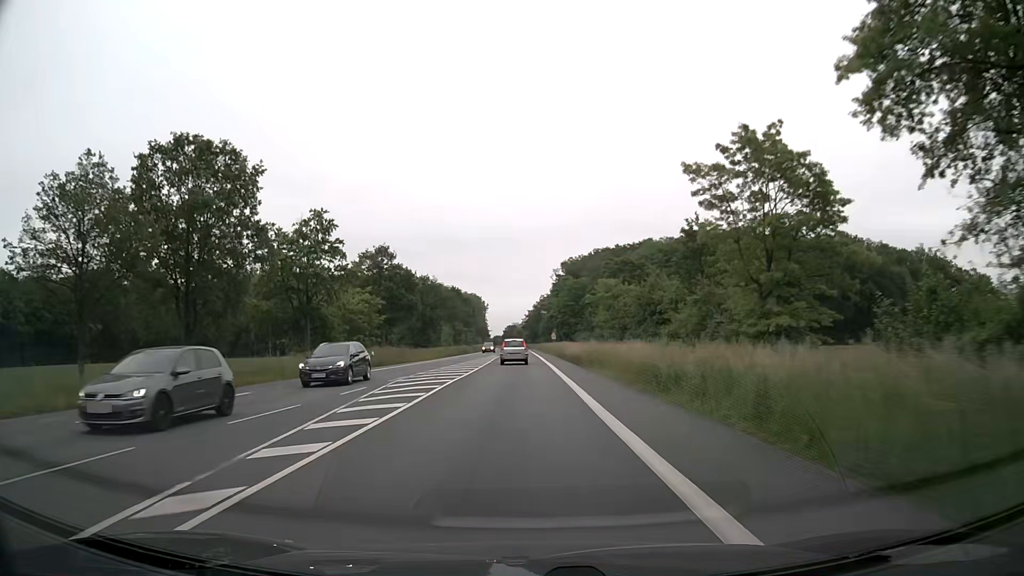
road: primary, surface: asphalt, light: Day
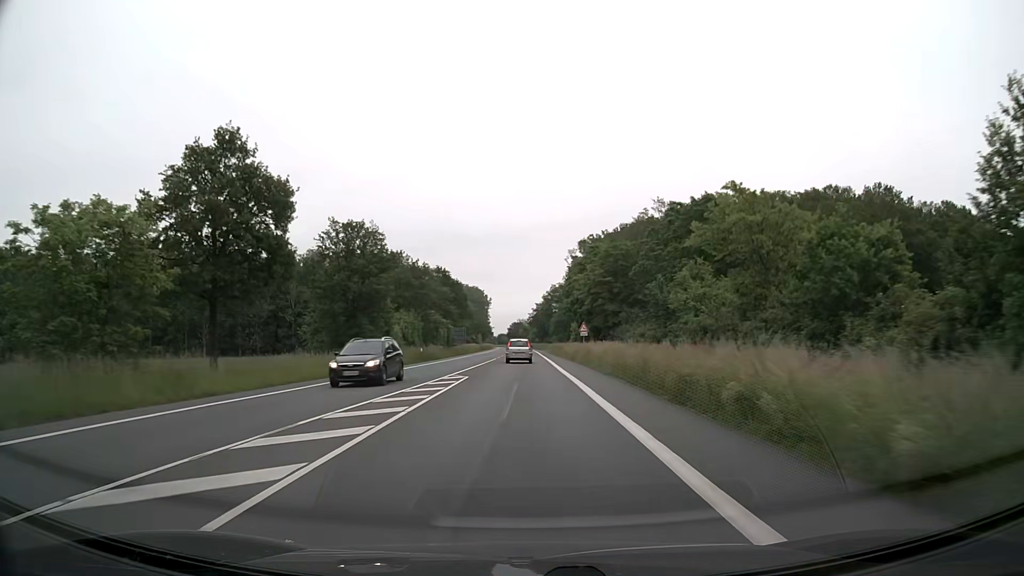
(-0.2, +42.6) m; 0°
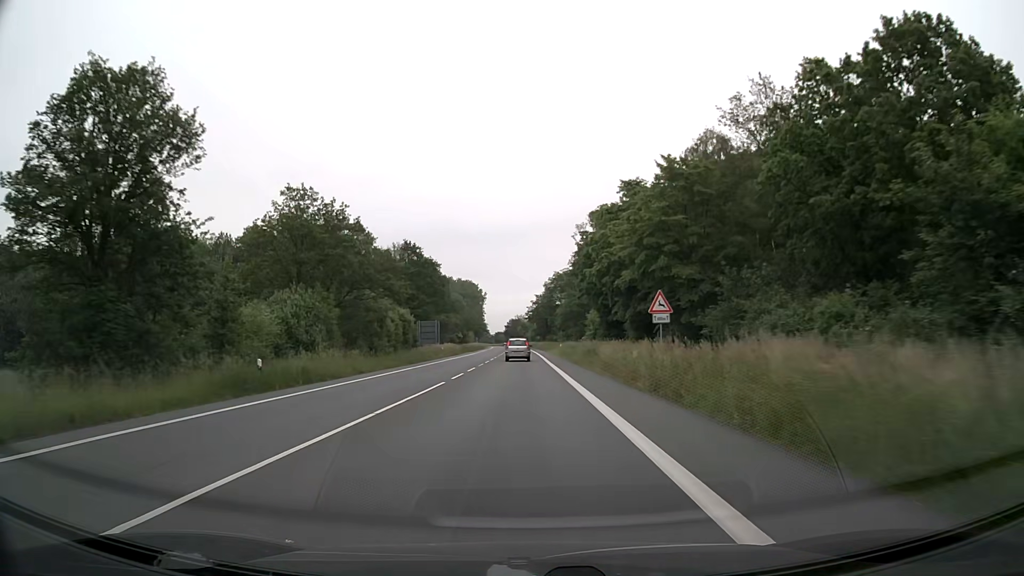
(+0.1, +33.7) m; 0°
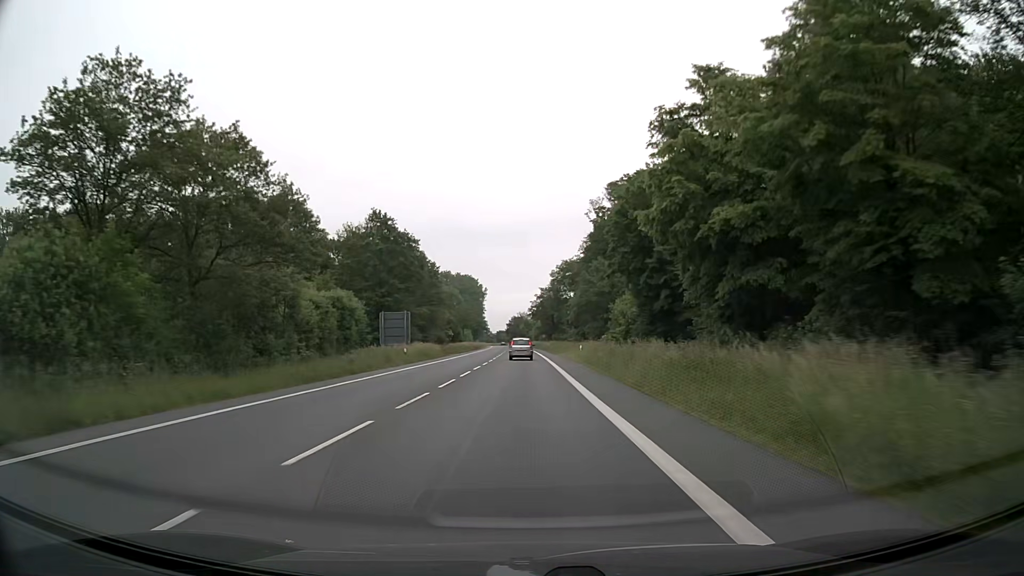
(-0.1, +23.3) m; 0°
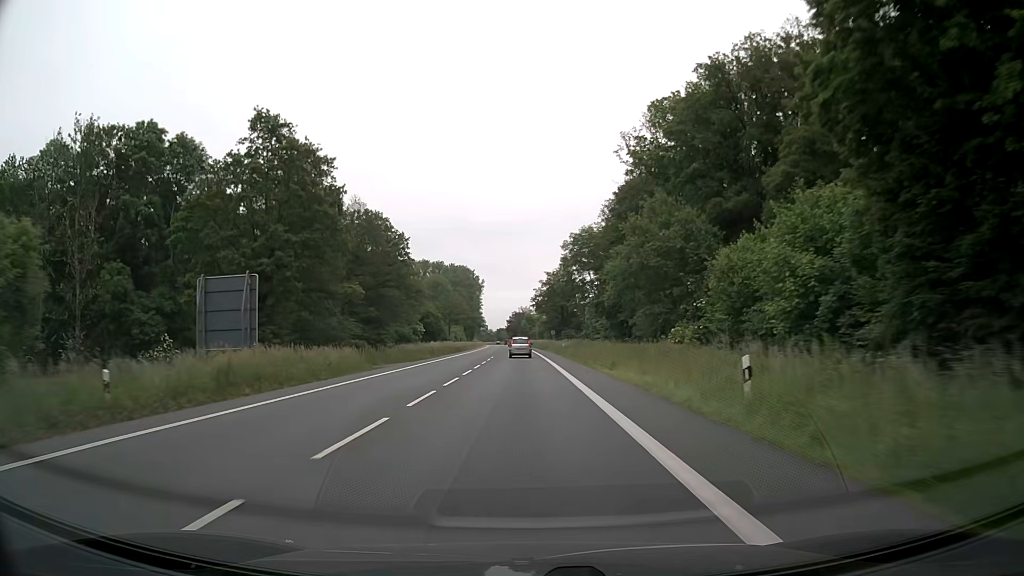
(-0.1, +35.9) m; 0°
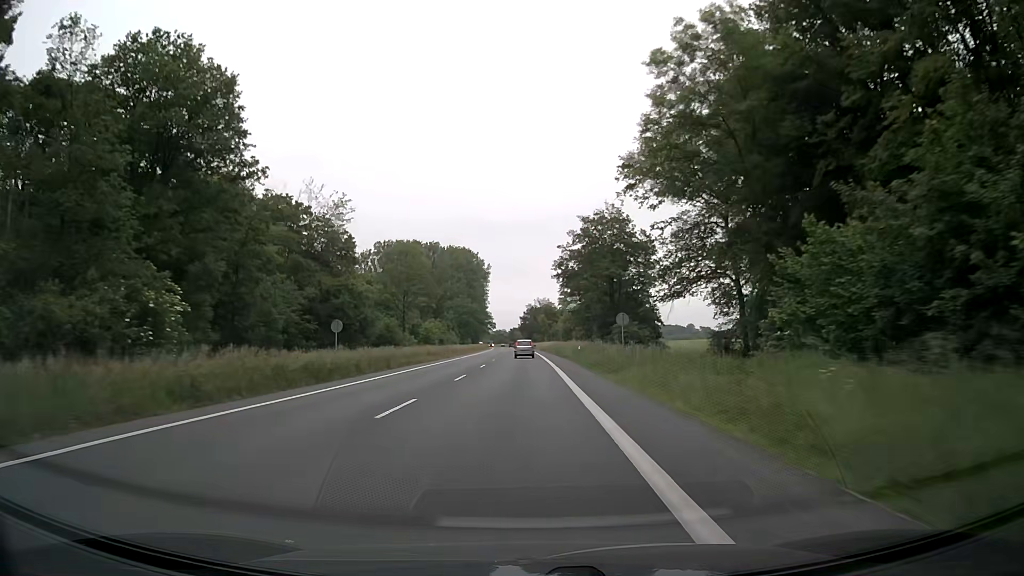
(-0.1, +62.4) m; -1°
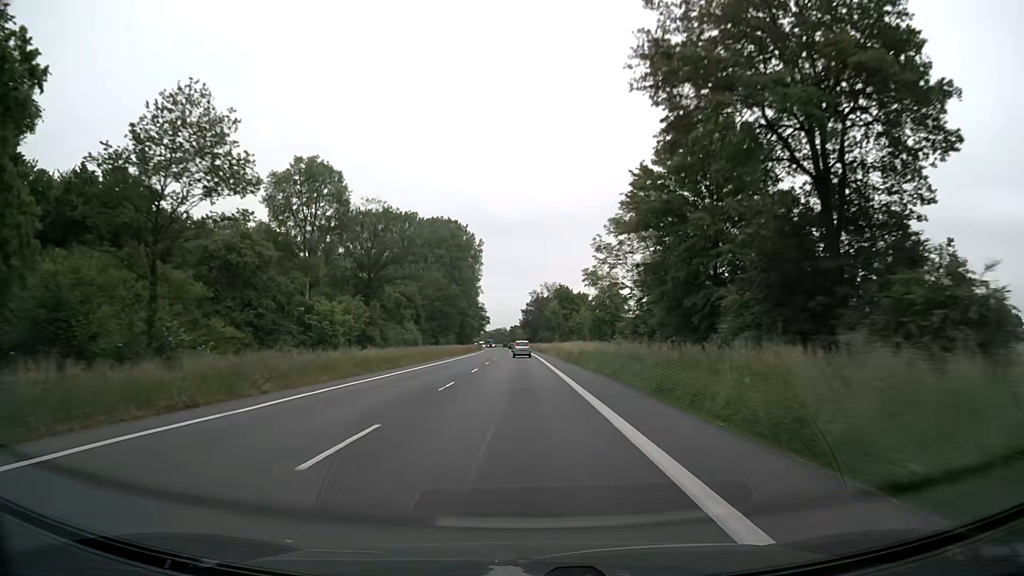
(-0.2, +53.1) m; 0°
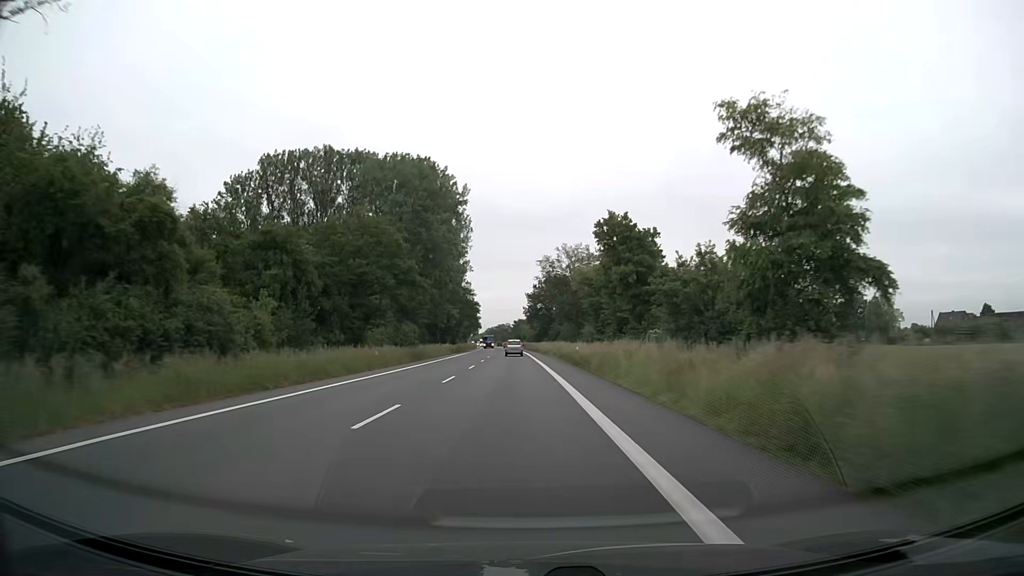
(-0.2, +57.0) m; -1°
(0, +10) (0, +20) (0, +30) (0, +40) (-1, +50) (-1, +60) (-1, +70) (-1, +80) (-2, +90) (-2, +100) m
